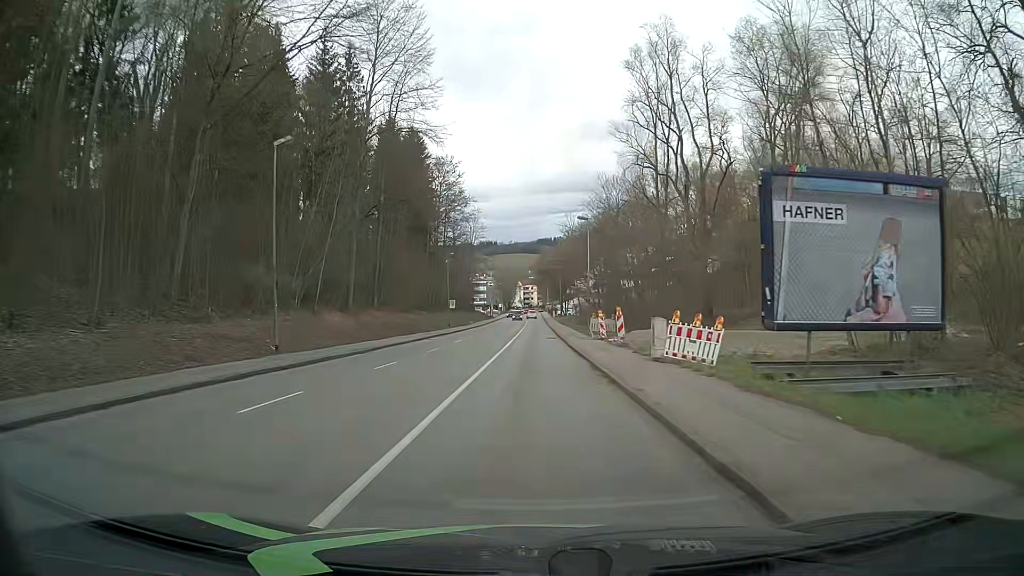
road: tertiary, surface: asphalt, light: Day
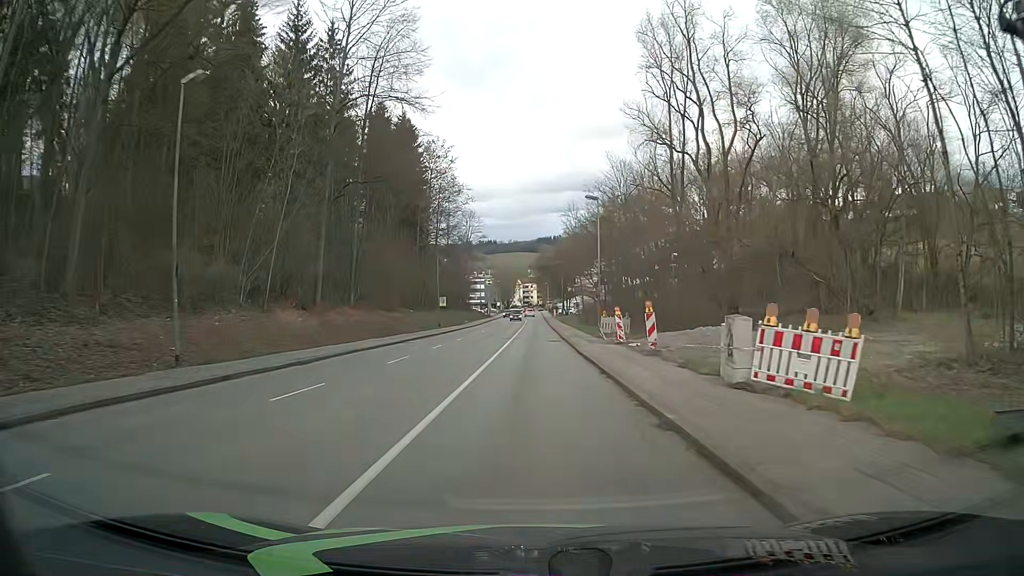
(+0.1, +7.6) m; +1°
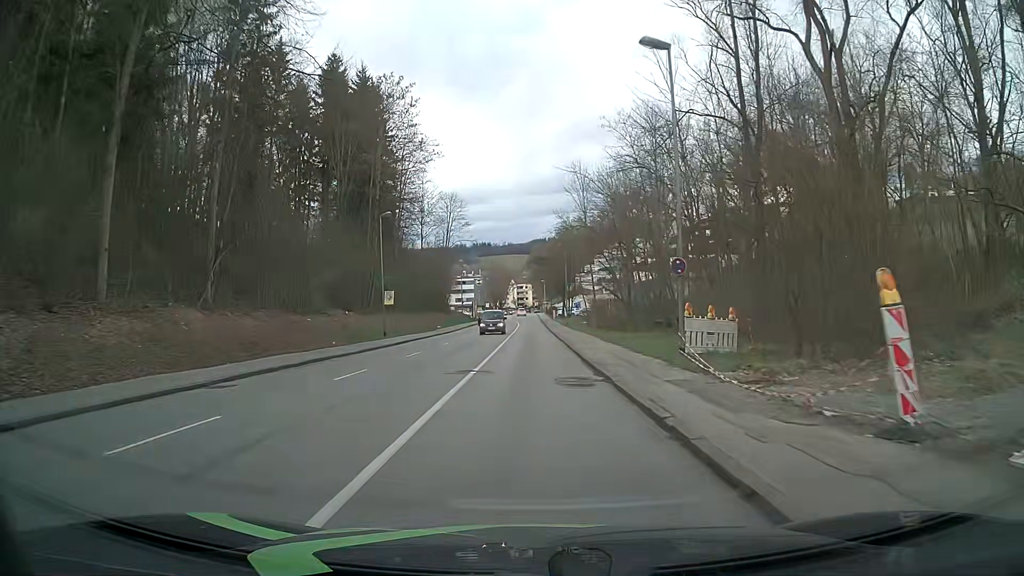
(0.0, +22.8) m; 0°
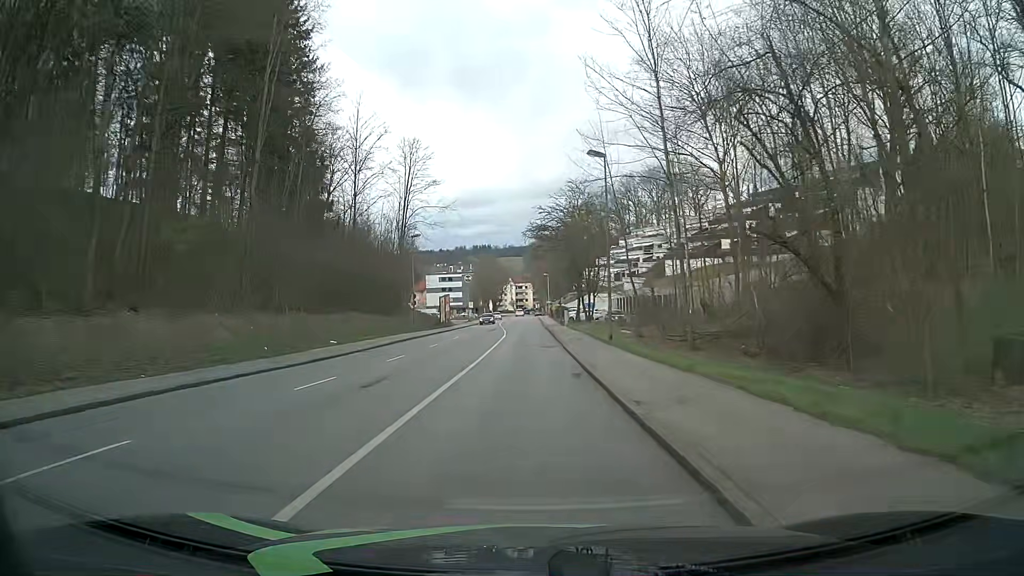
(0.0, +38.0) m; 0°
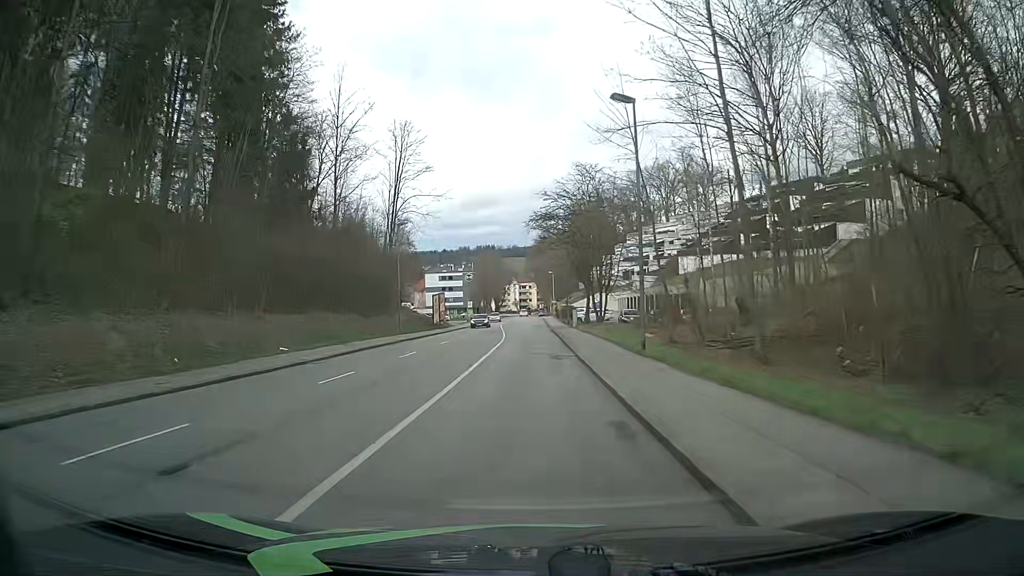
(0.0, +7.6) m; -1°
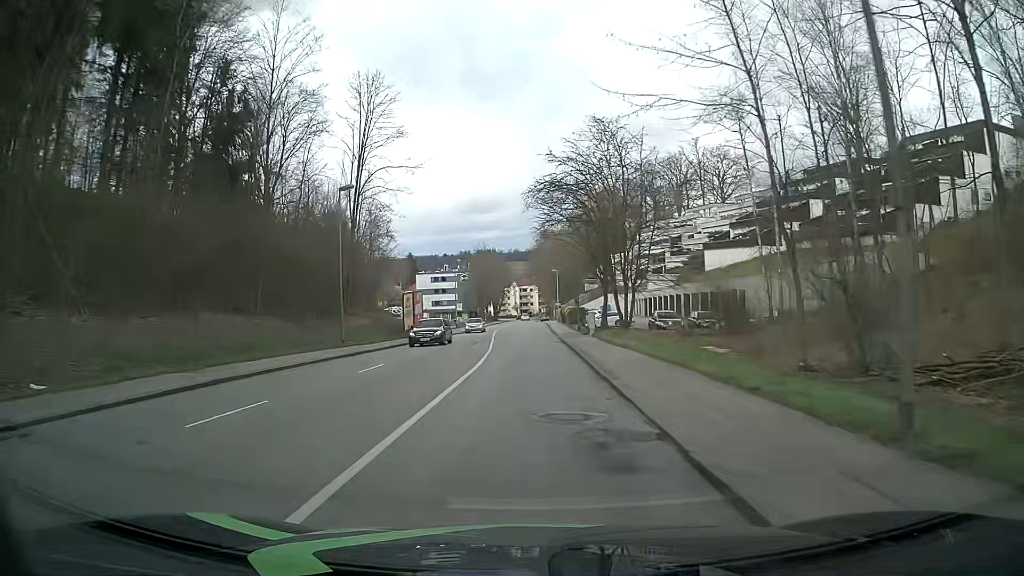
(+0.1, +15.2) m; 0°
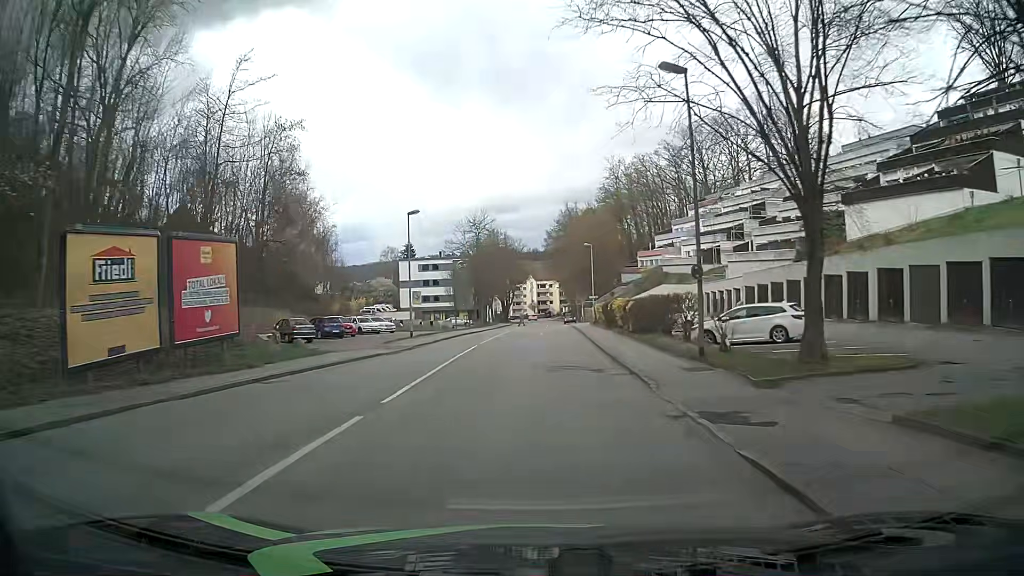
(-0.1, +38.1) m; -2°
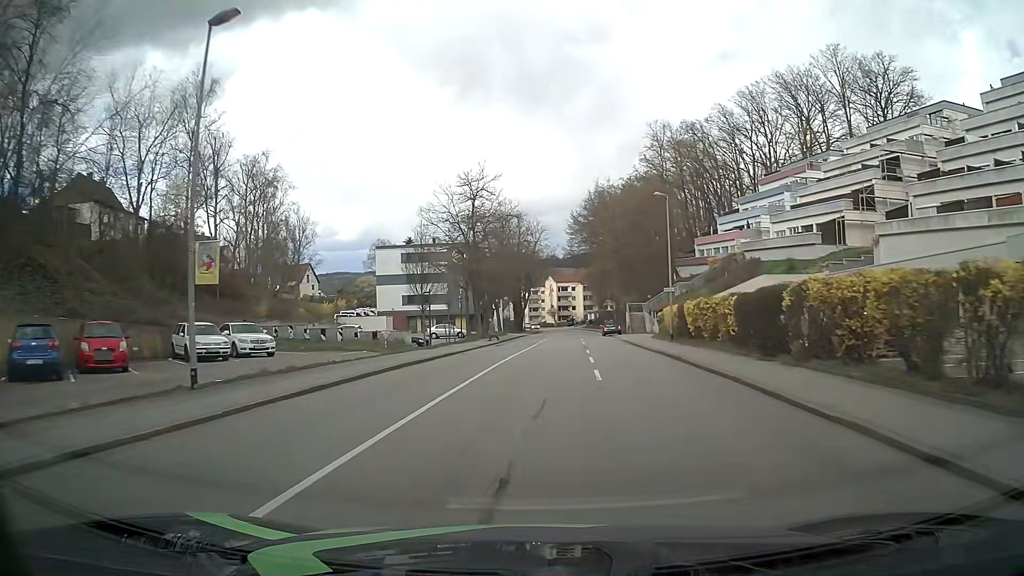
(-0.5, +30.6) m; -1°
(0, +10) (0, +20) (+1, +30) (+1, +40) (+2, +50) (+2, +60) (+3, +70) (+4, +80) (+4, +90) (+5, +100) m
